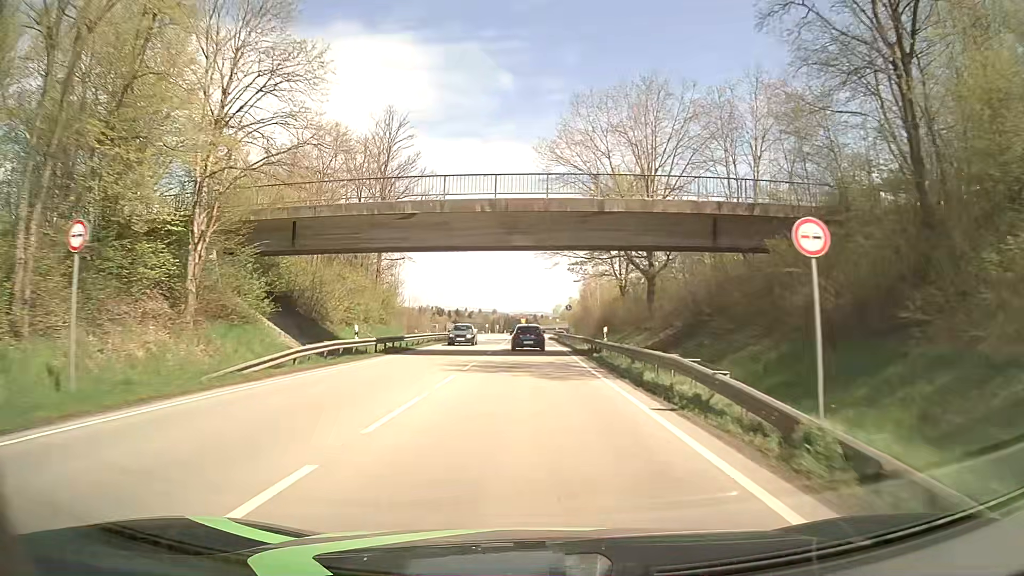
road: primary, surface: asphalt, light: Day
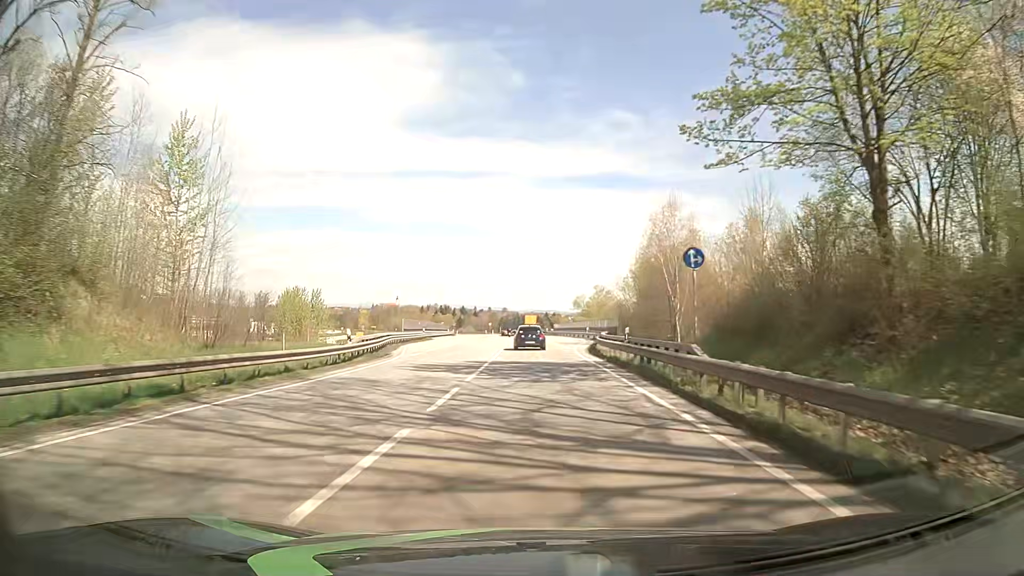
(-0.7, +46.0) m; -1°
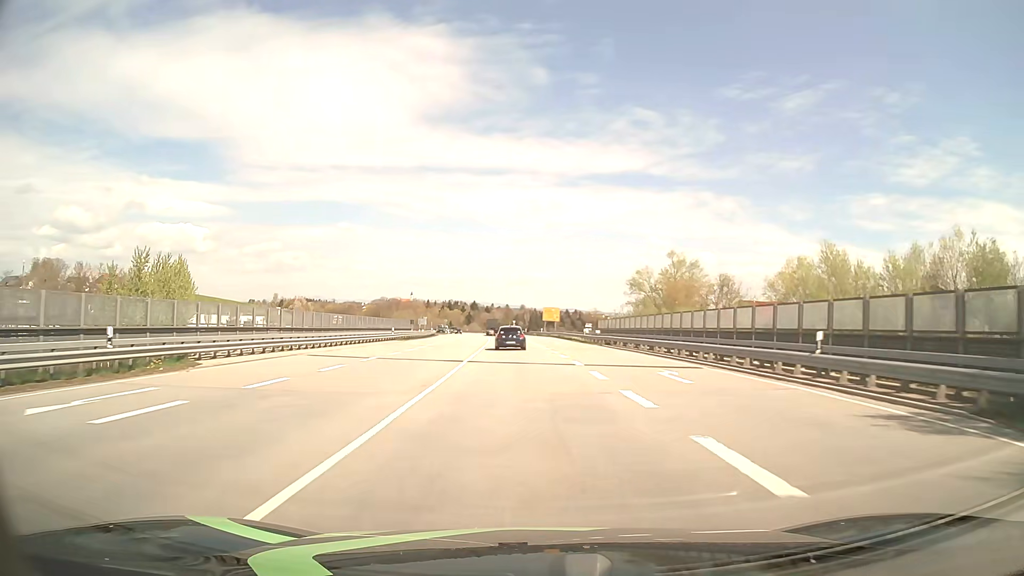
(-0.9, +59.8) m; -2°
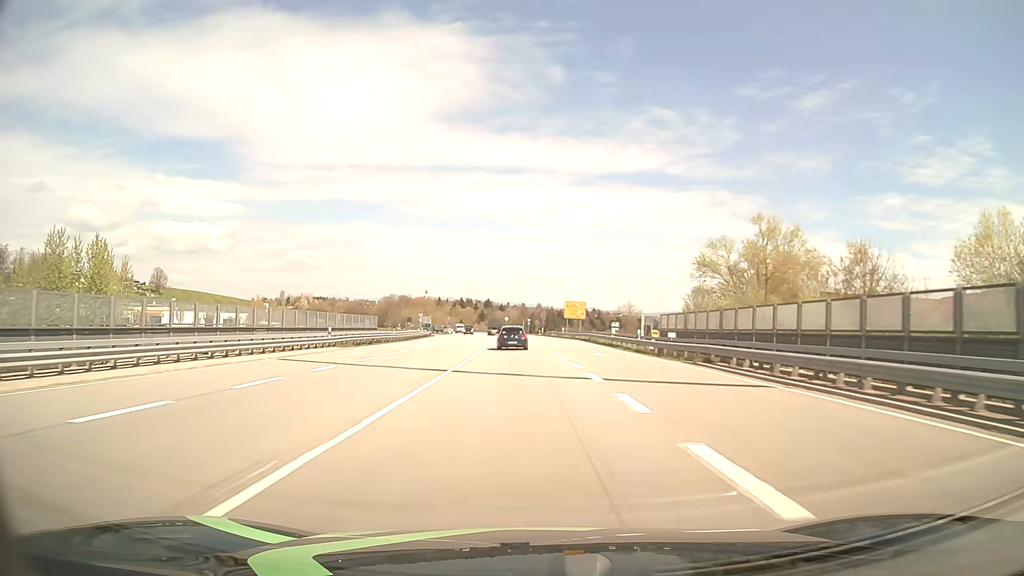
(-0.4, +24.5) m; -2°
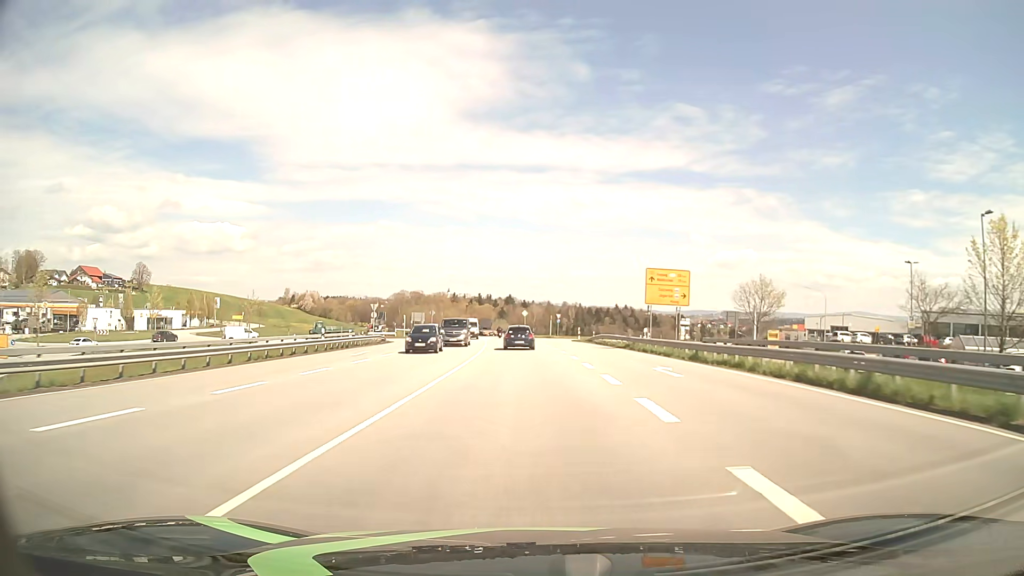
(-0.8, +49.2) m; -2°
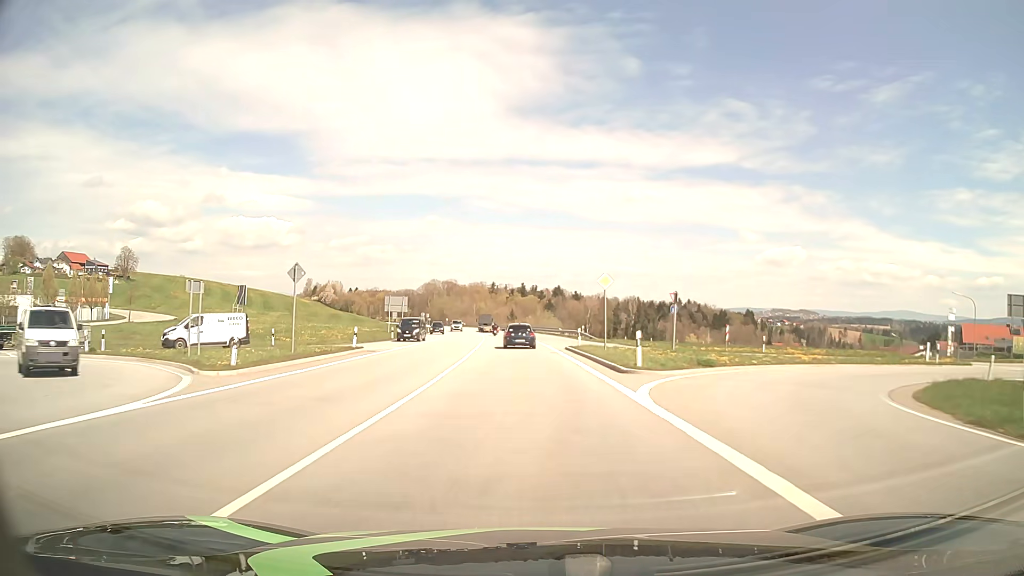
(-2.0, +61.6) m; -4°
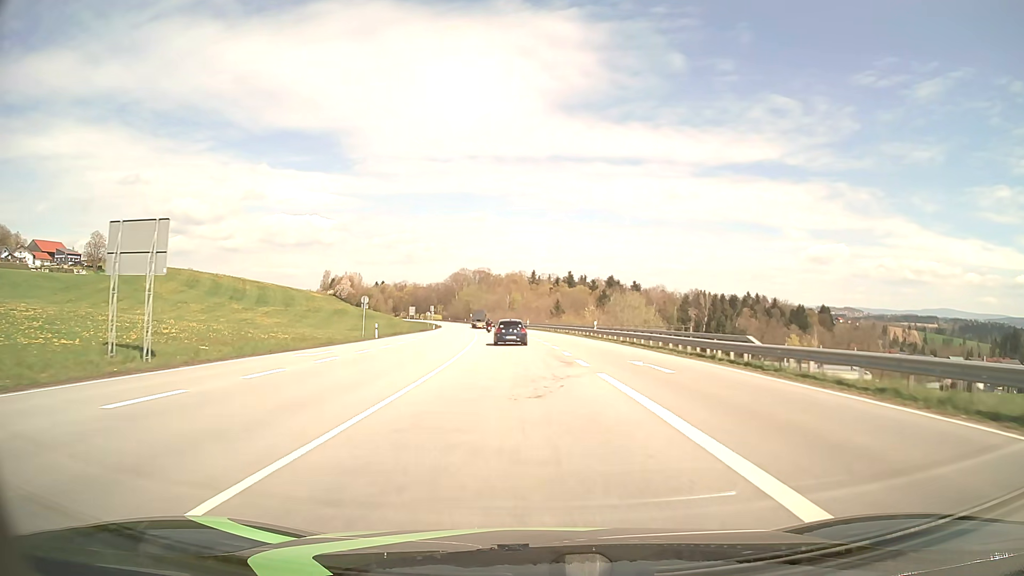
(-2.0, +60.6) m; -4°
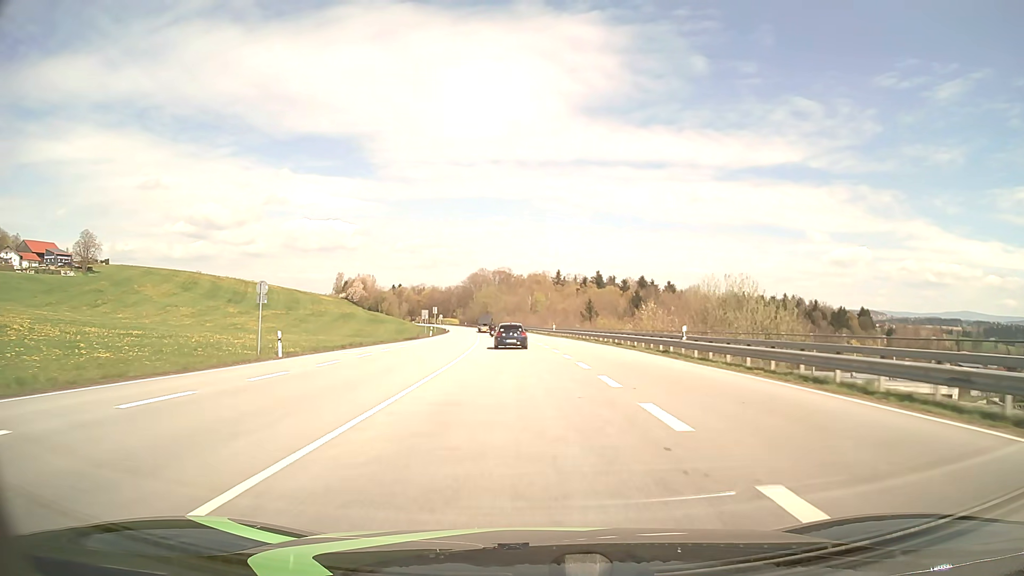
(-0.5, +23.9) m; -2°
(0, +10) (0, +20) (-1, +30) (-1, +40) (-2, +50) (-2, +60) (-3, +70) (-4, +80) (-5, +90) (-6, +100) m
